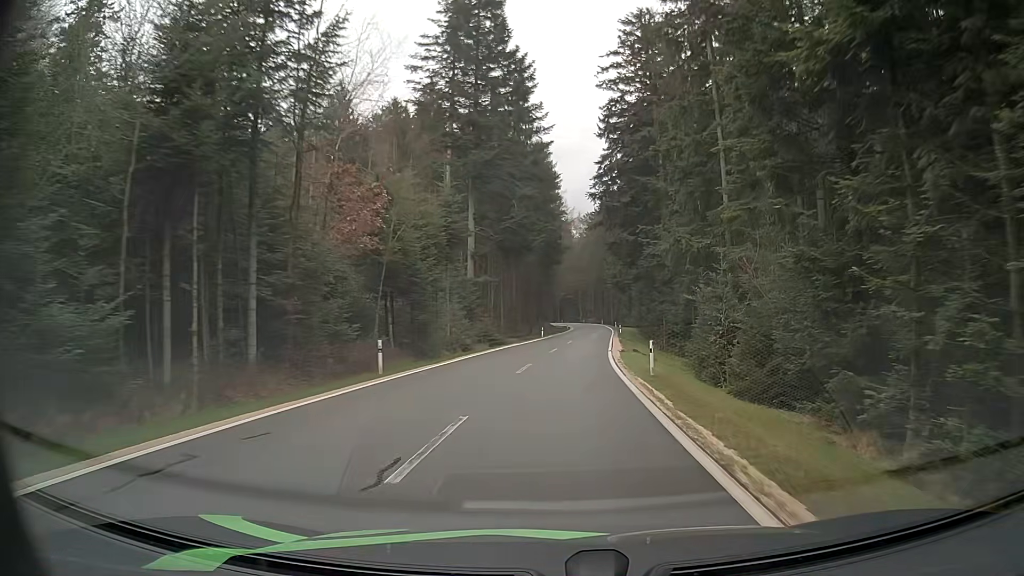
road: tertiary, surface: asphalt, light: Day
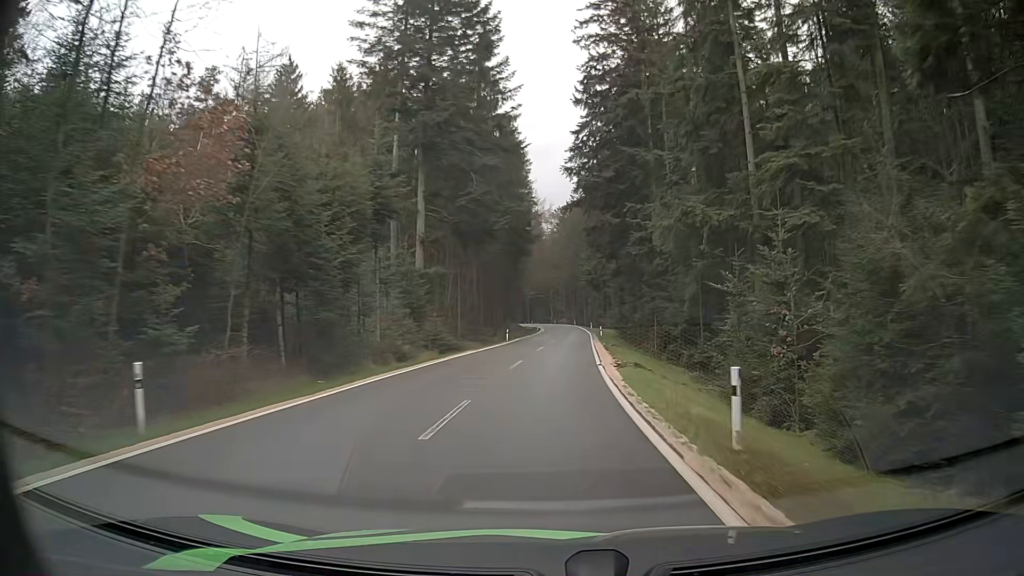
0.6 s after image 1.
(+0.3, +10.1) m; +2°
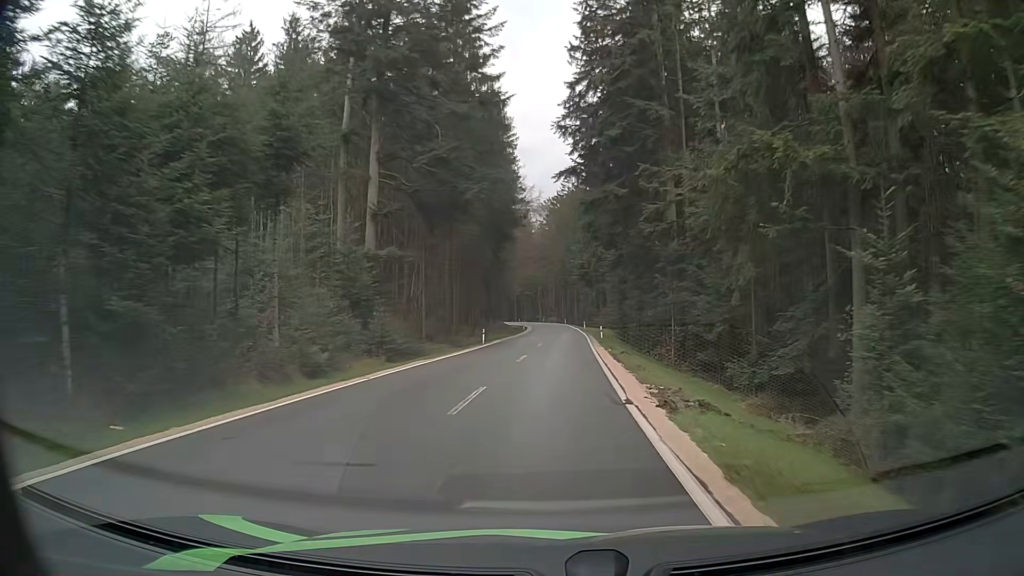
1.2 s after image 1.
(+0.2, +10.4) m; +2°
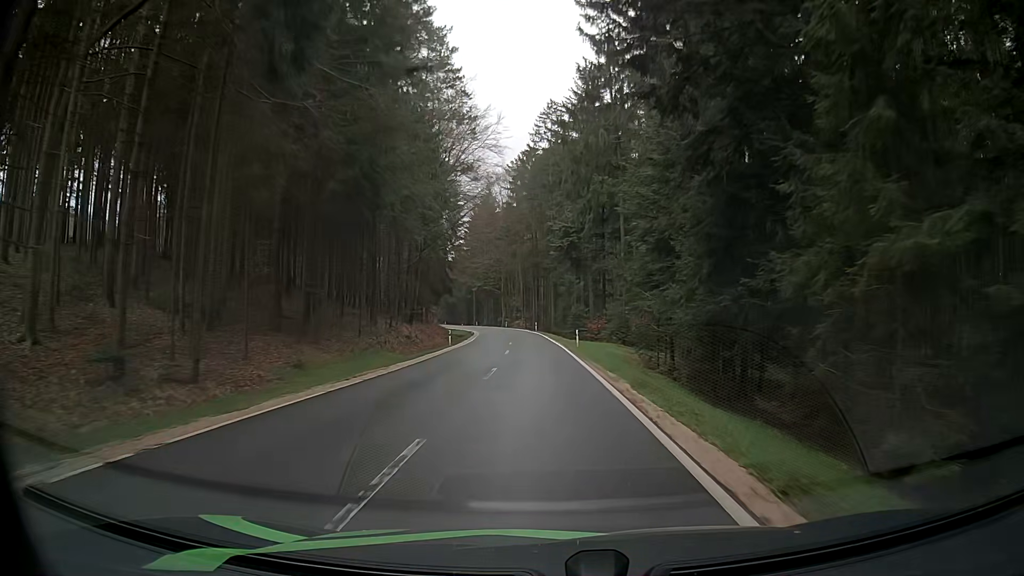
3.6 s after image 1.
(+0.8, +42.7) m; +2°
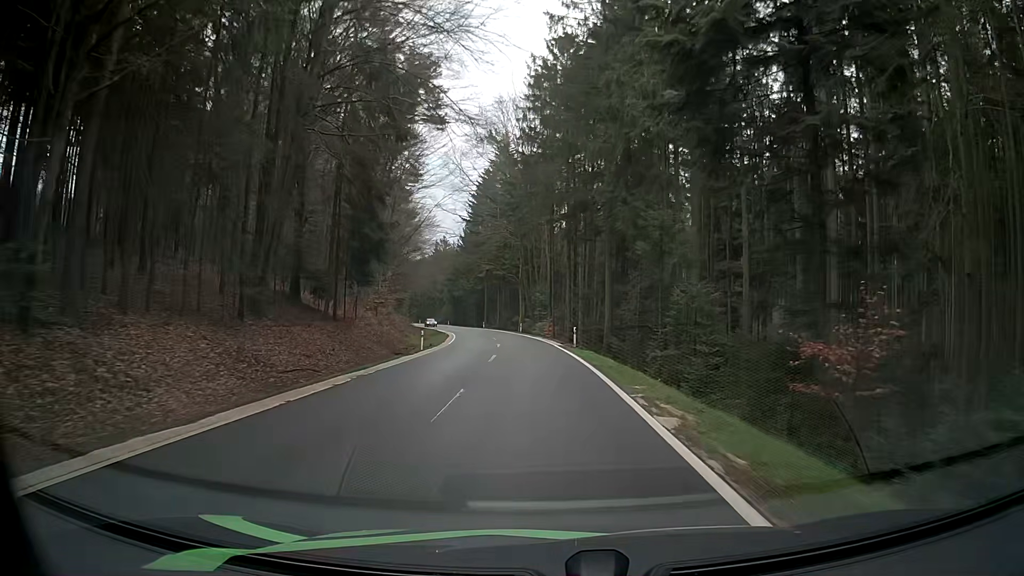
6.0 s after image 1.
(-1.4, +43.7) m; -3°
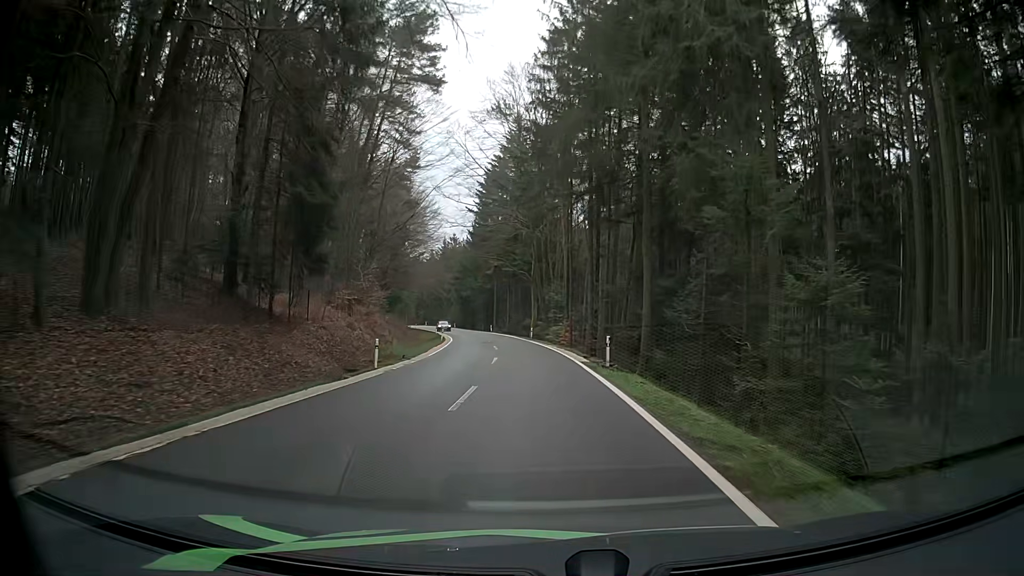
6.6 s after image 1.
(-0.1, +10.8) m; -2°
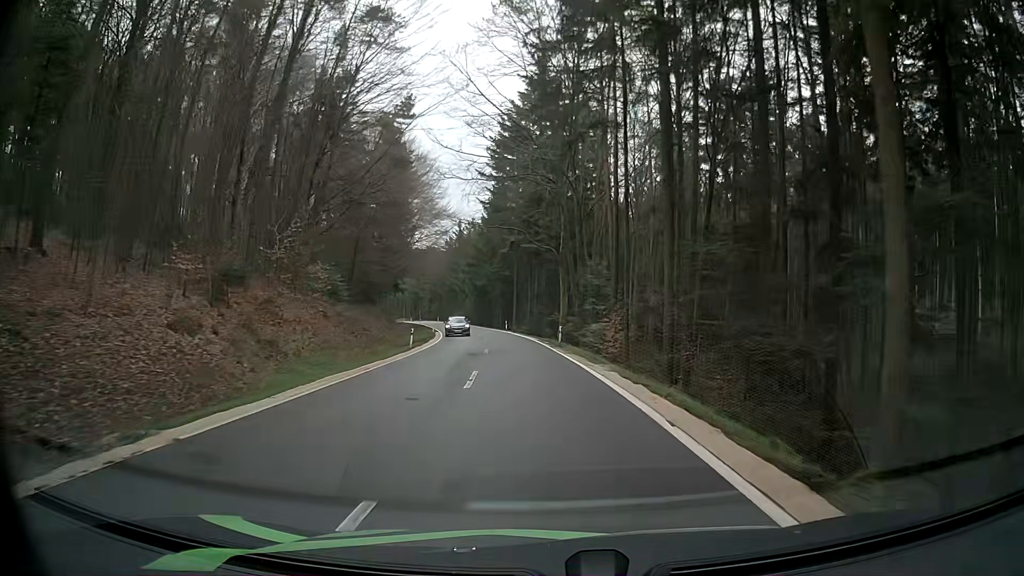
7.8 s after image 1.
(-0.2, +21.3) m; -2°
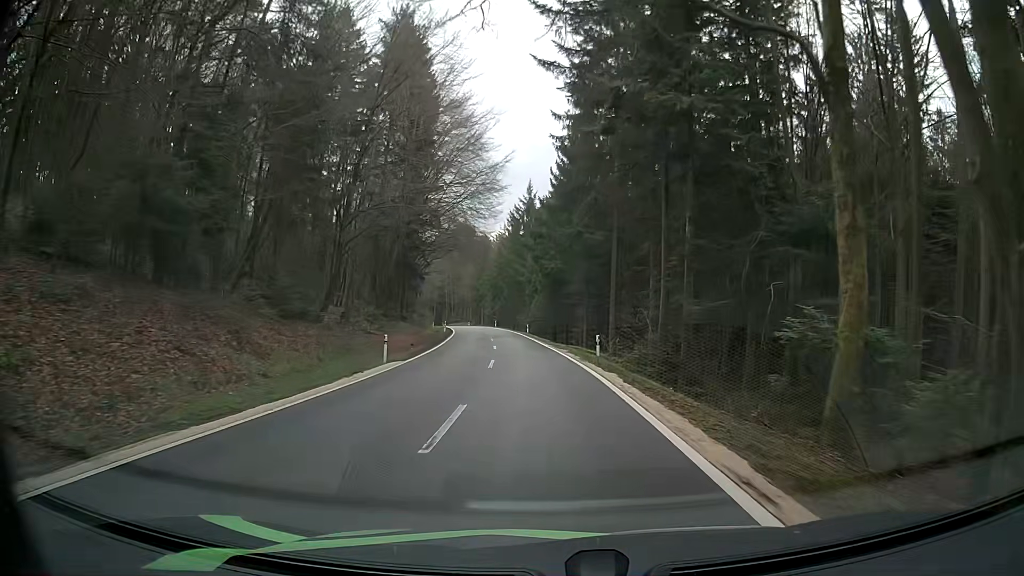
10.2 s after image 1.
(-2.3, +42.4) m; -7°
(0, +10) (0, +20) (-1, +30) (-2, +40) (-3, +50) (-4, +60) (-5, +70) (-7, +80) (-9, +89) (-11, +99) m
